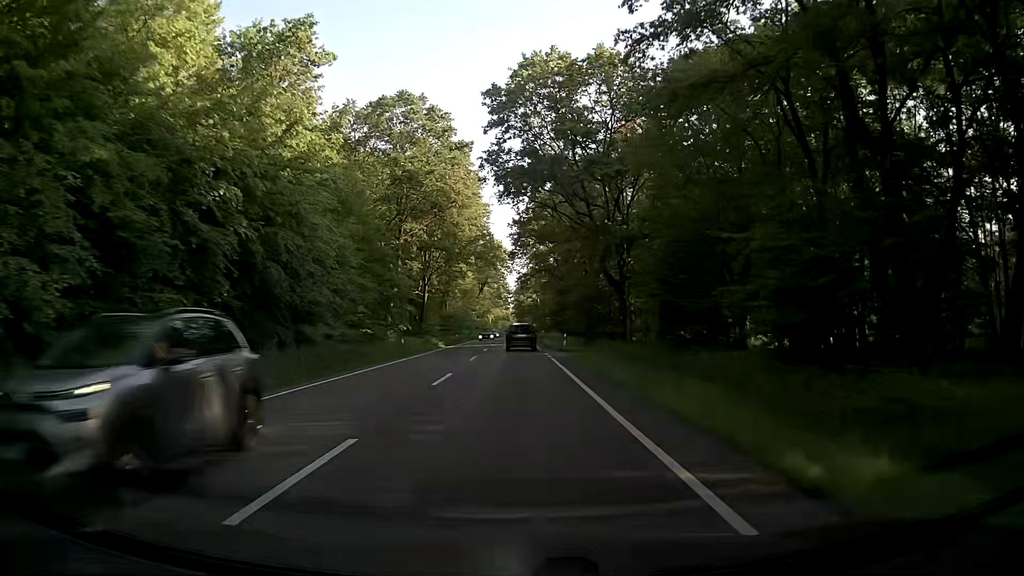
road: primary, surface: asphalt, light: Day
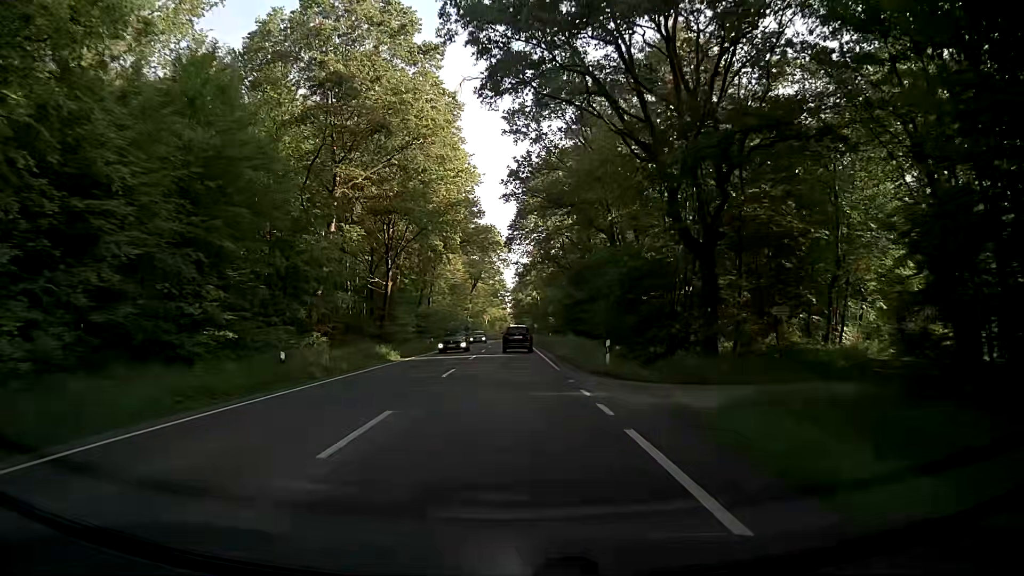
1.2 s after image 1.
(-0.2, +21.4) m; 0°
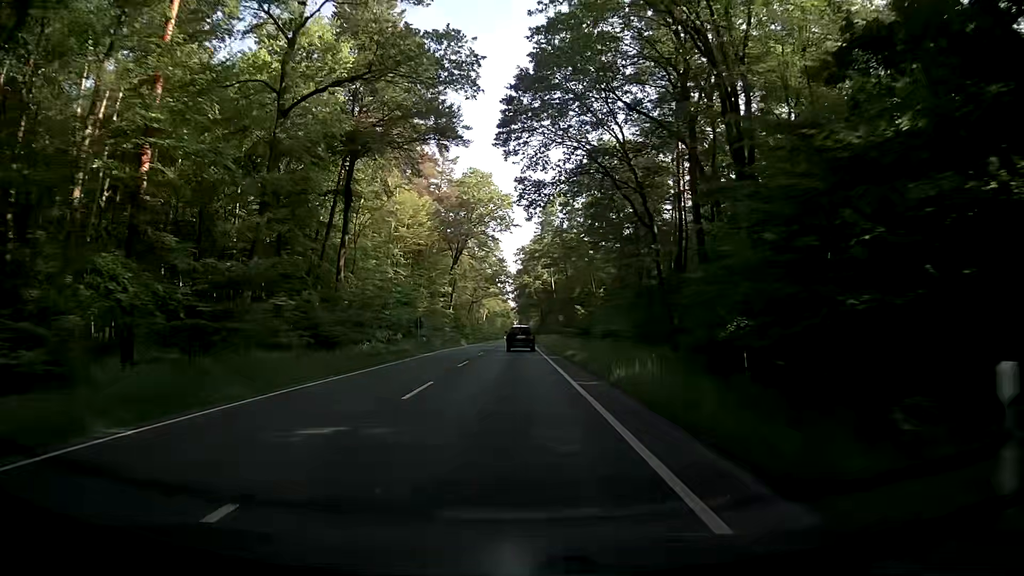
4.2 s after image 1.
(-0.4, +54.7) m; -1°
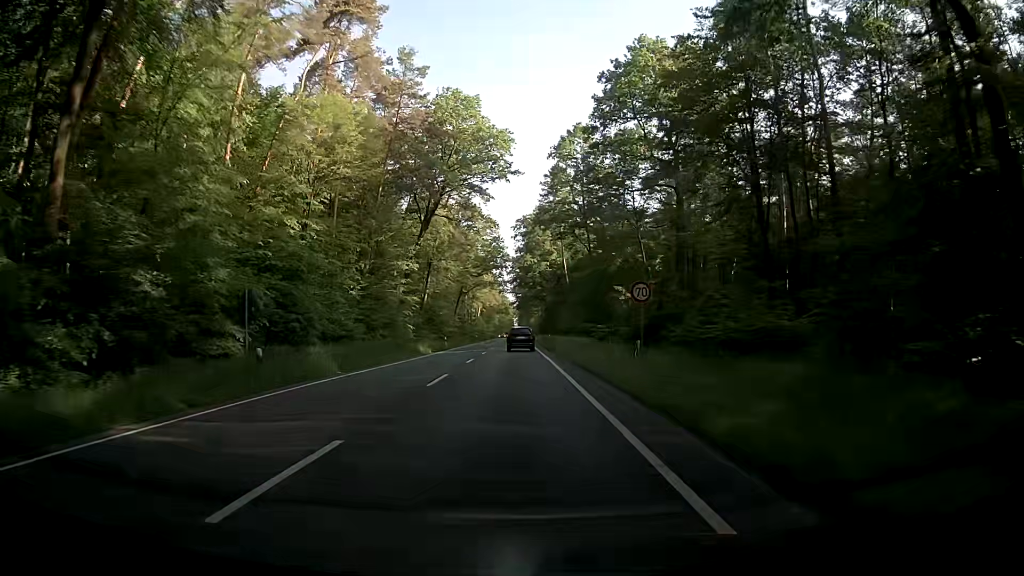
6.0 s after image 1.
(+0.4, +33.3) m; +1°
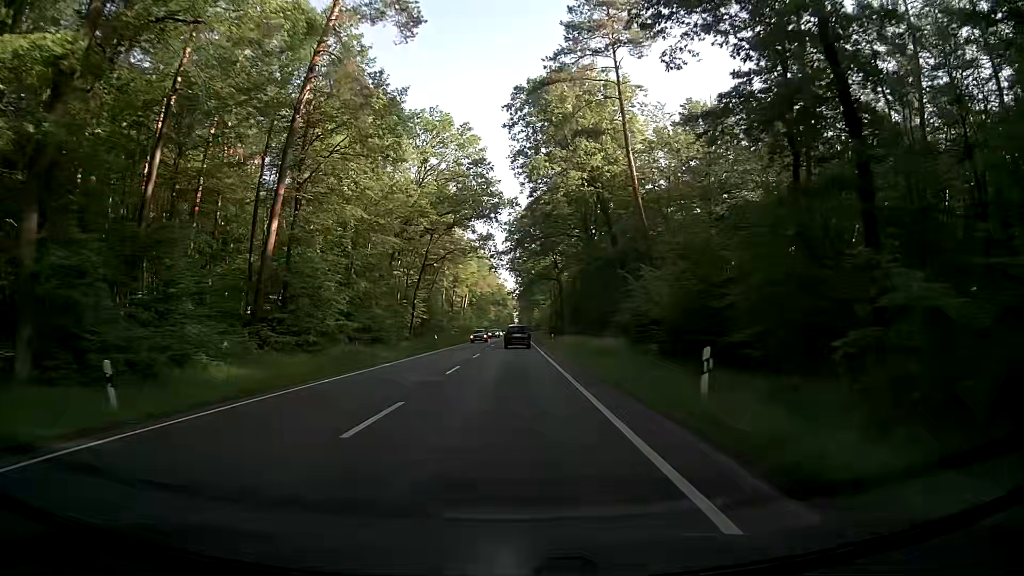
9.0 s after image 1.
(+0.1, +56.2) m; 0°
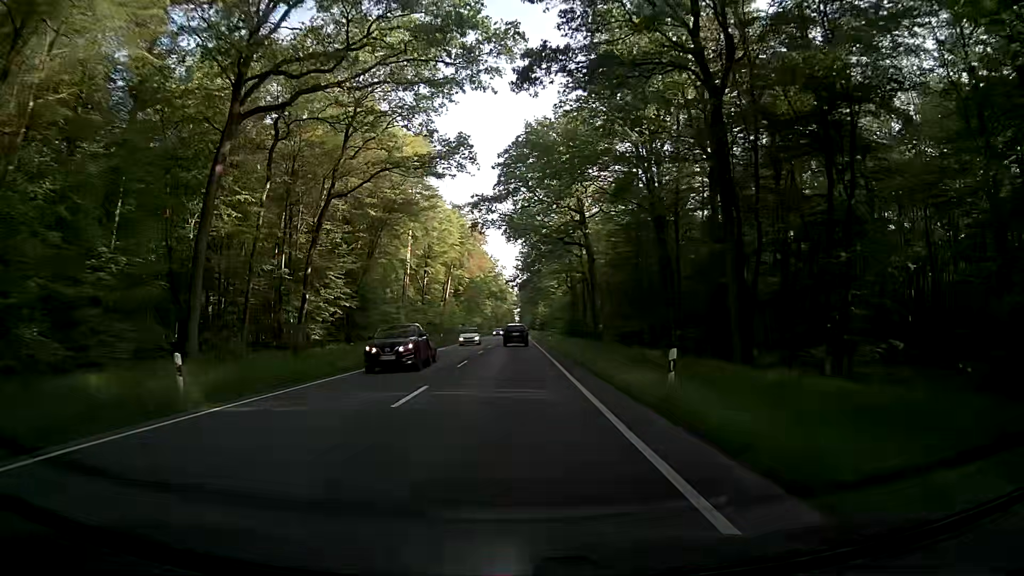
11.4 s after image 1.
(+0.1, +45.1) m; 0°
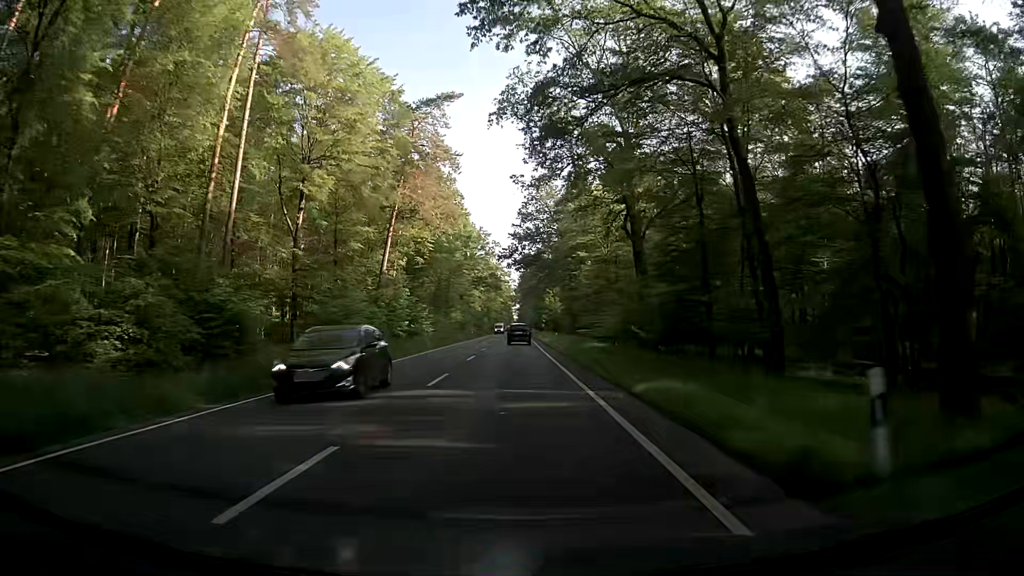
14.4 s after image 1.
(+0.3, +56.6) m; 0°
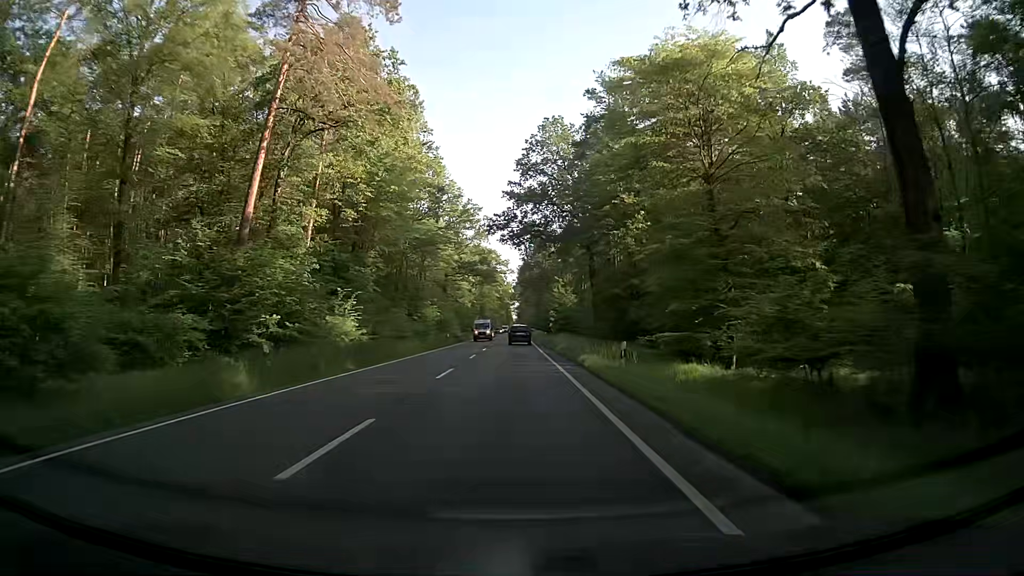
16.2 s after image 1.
(+0.4, +34.0) m; 0°
(0, +10) (0, +20) (0, +30) (0, +40) (0, +50) (0, +60) (0, +70) (0, +80) (0, +90) (0, +100) m
